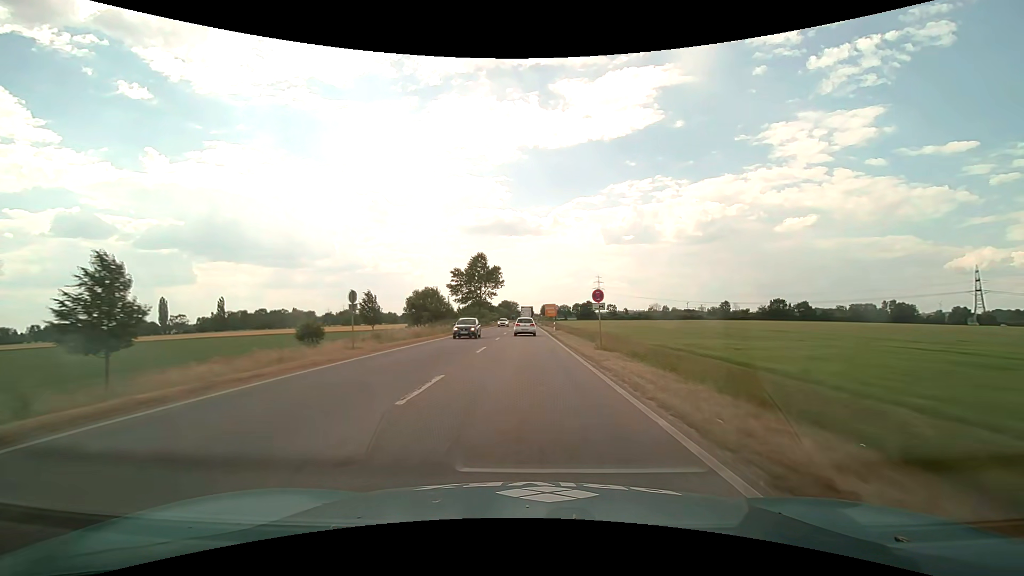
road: primary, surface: asphalt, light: Day
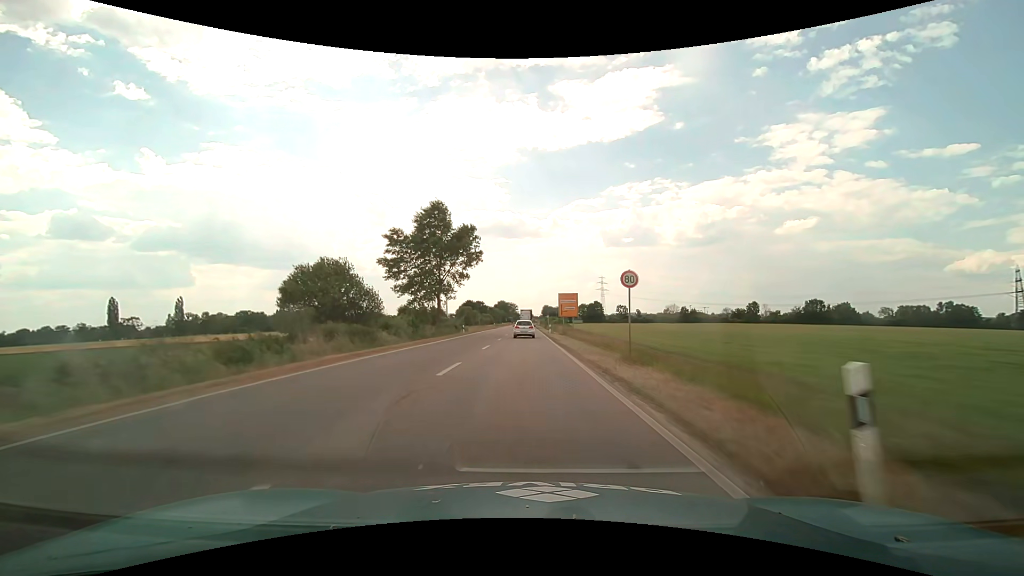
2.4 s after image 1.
(0.0, +44.2) m; 0°
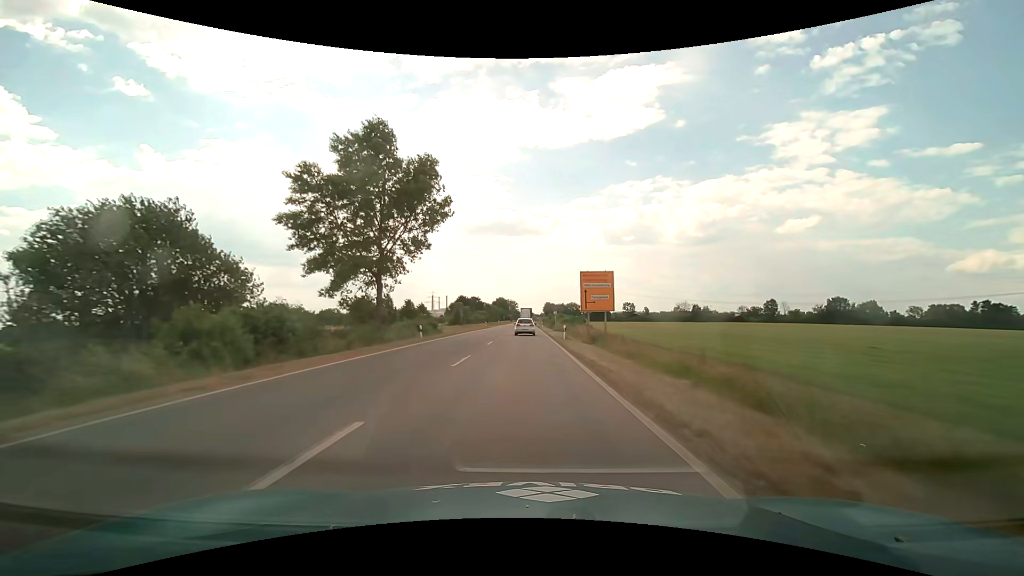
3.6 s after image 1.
(0.0, +21.6) m; 0°
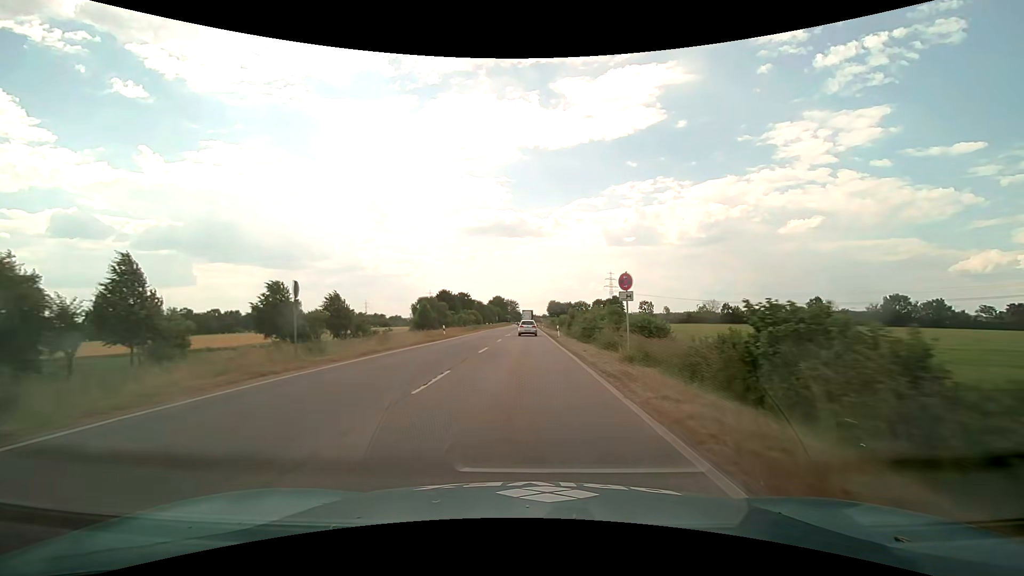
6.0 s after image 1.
(-0.1, +42.3) m; 0°
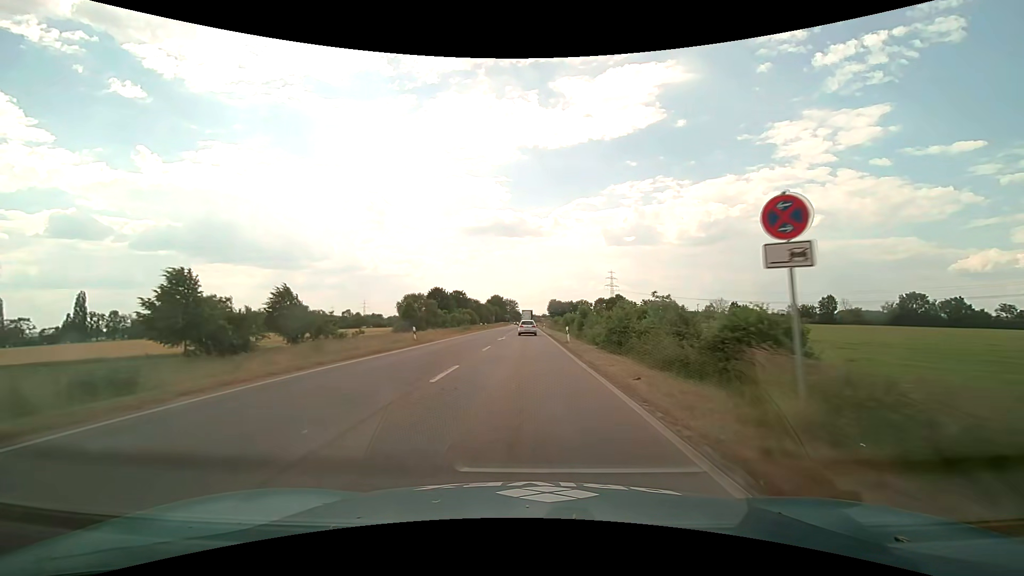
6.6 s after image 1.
(0.0, +10.5) m; 0°
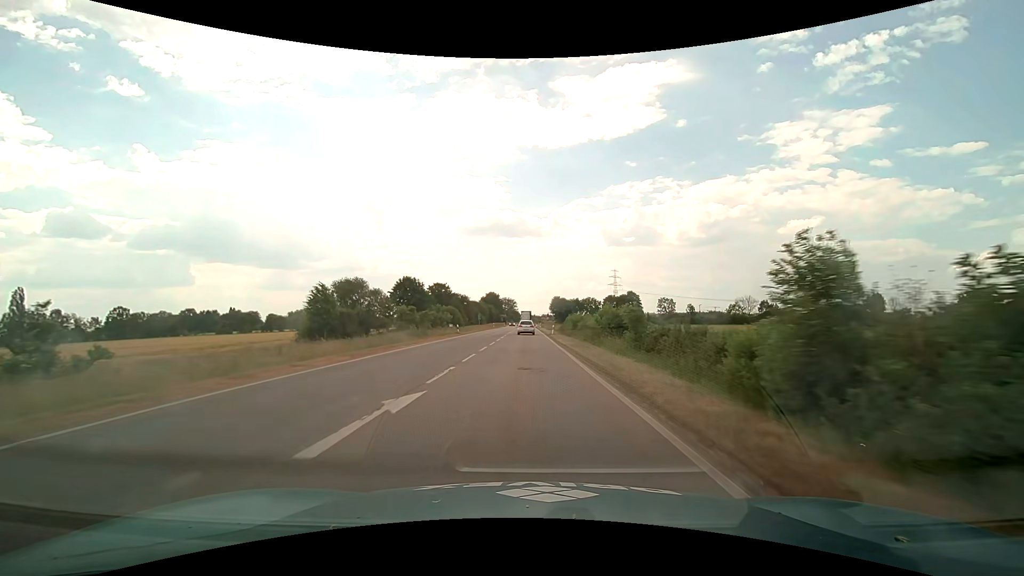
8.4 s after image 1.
(0.0, +31.2) m; 0°
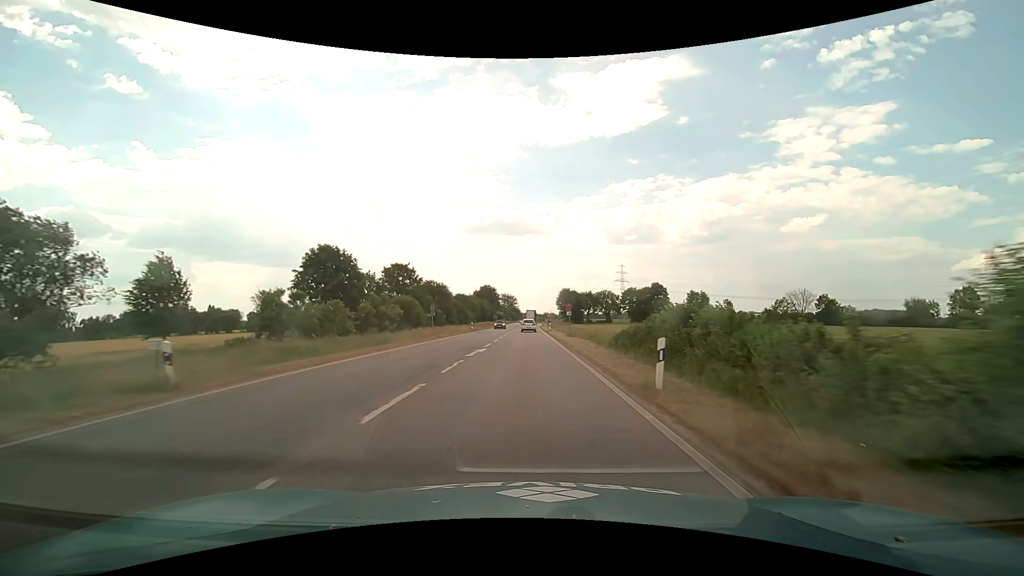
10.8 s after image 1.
(-0.1, +40.1) m; 0°
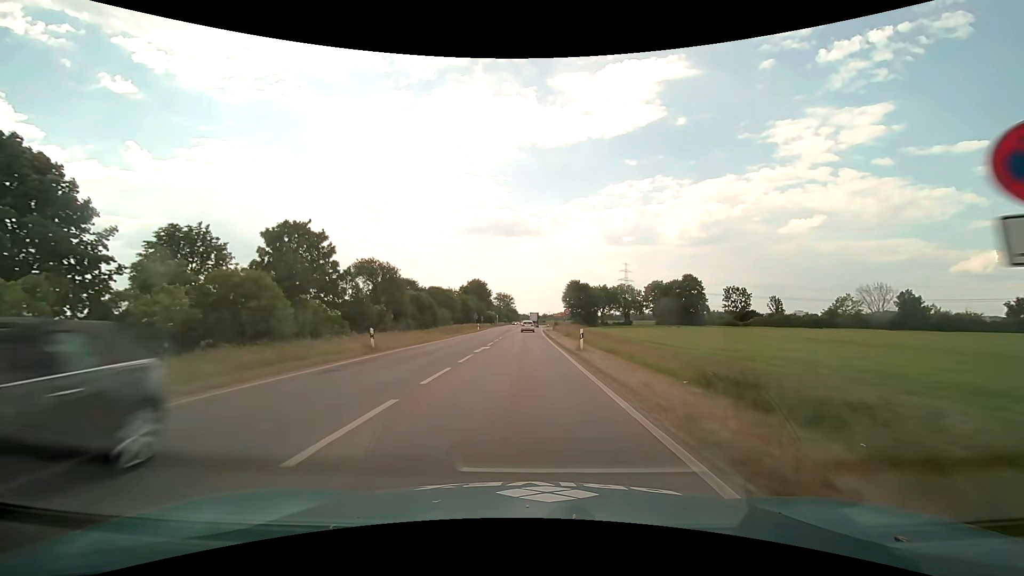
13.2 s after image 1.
(+0.1, +37.7) m; 0°
(0, +10) (0, +20) (0, +30) (0, +40) (0, +50) (0, +60) (0, +70) (0, +80) (+1, +90) (+1, +100) m
